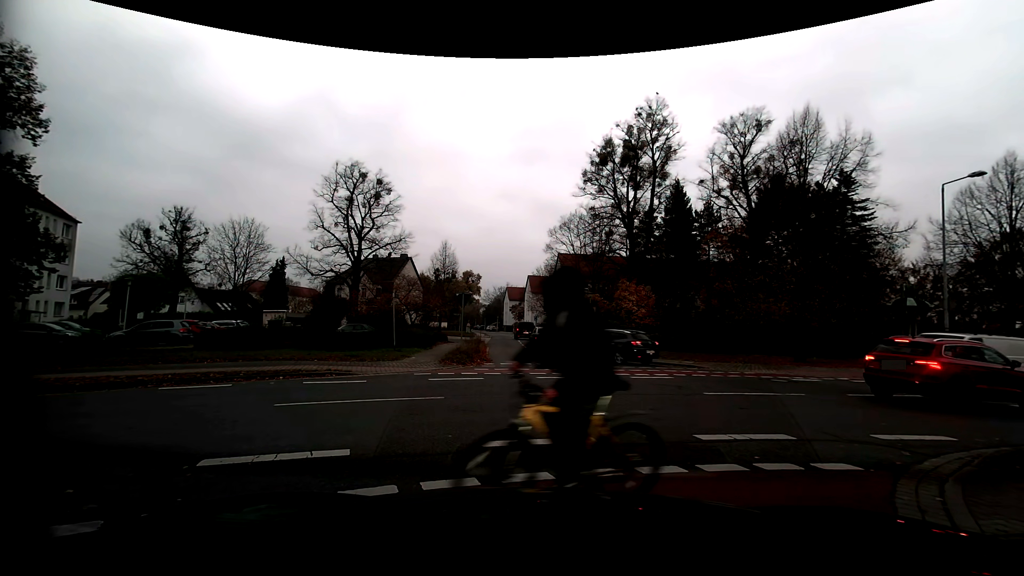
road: residential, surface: asphalt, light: Day
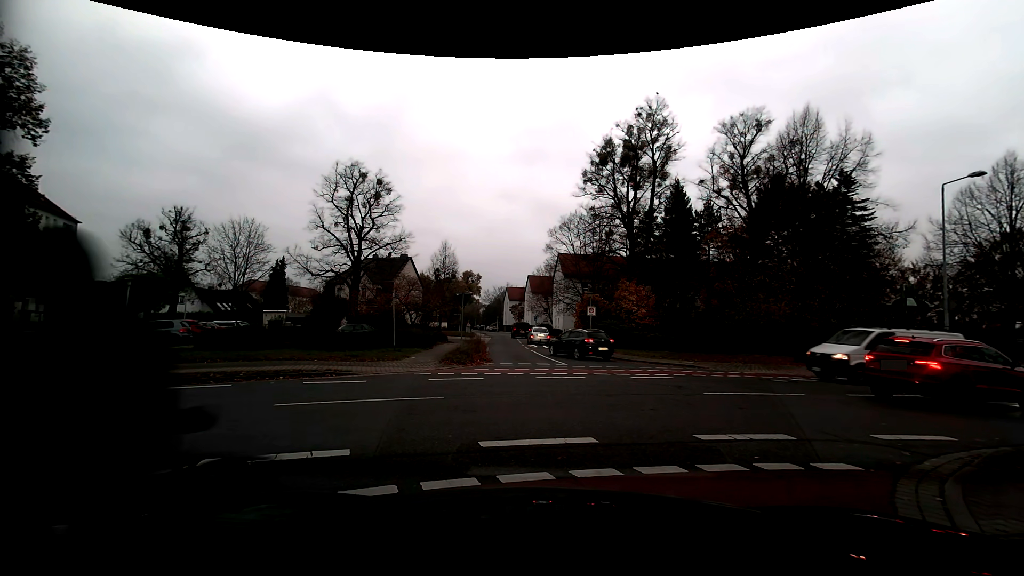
(0.0, 0.0) m; 0°
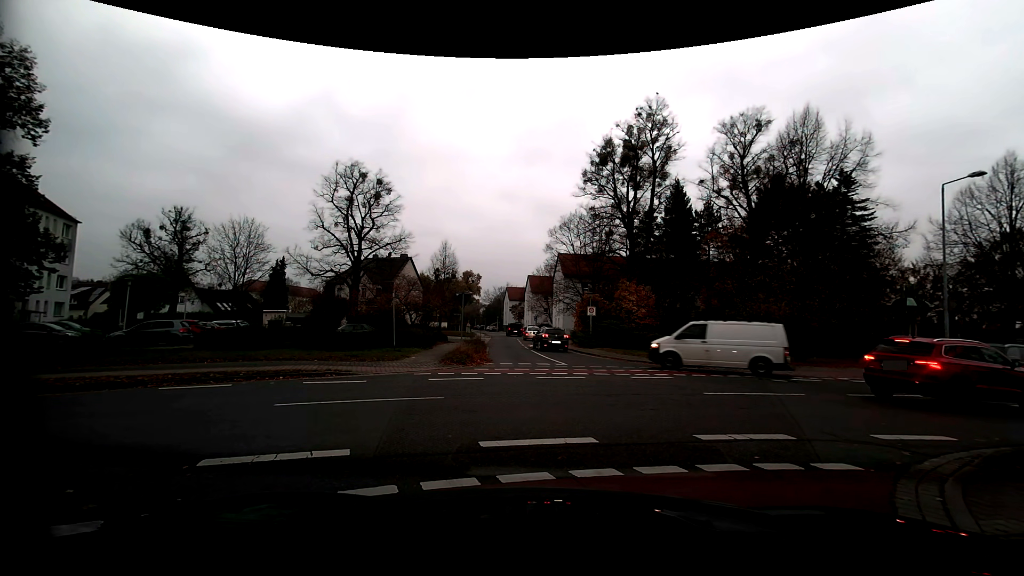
(0.0, 0.0) m; 0°
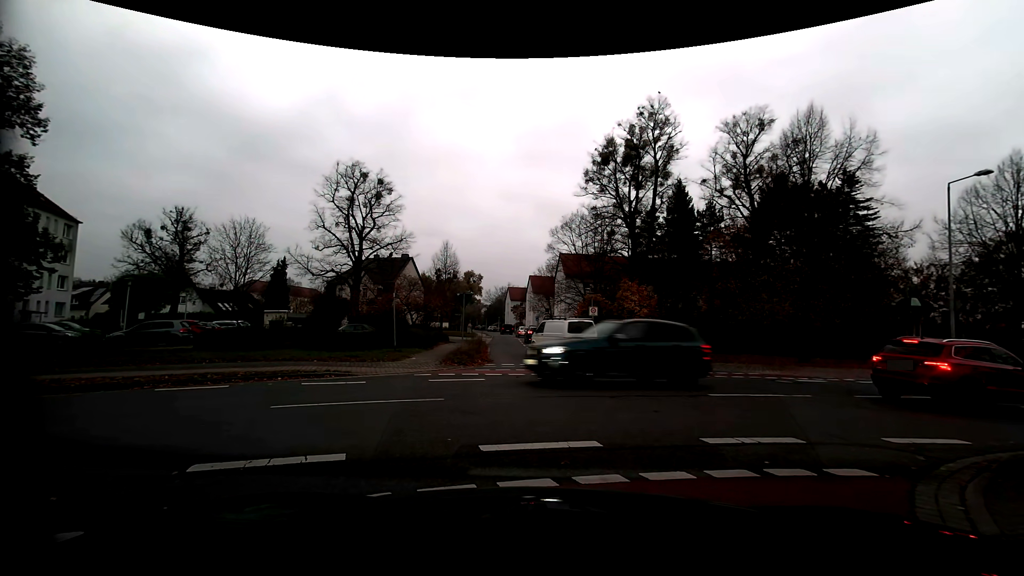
(0.0, +0.2) m; 0°
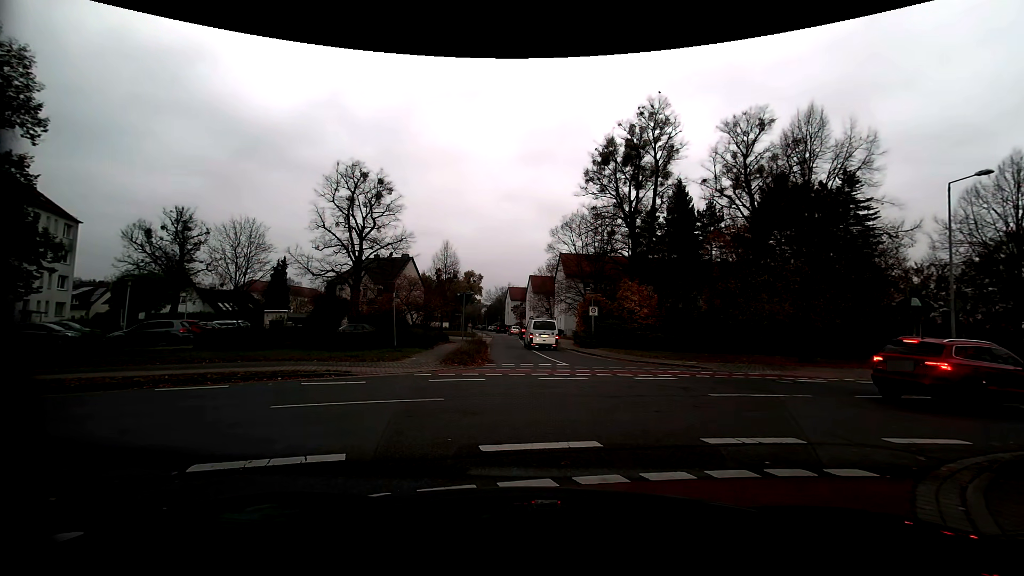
(0.0, +0.1) m; 0°
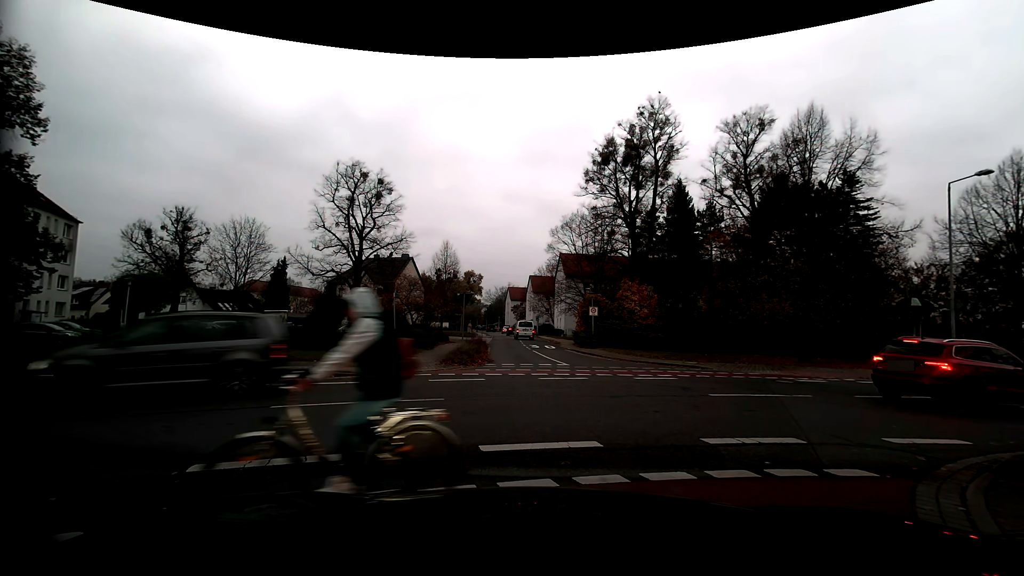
(0.0, 0.0) m; 0°
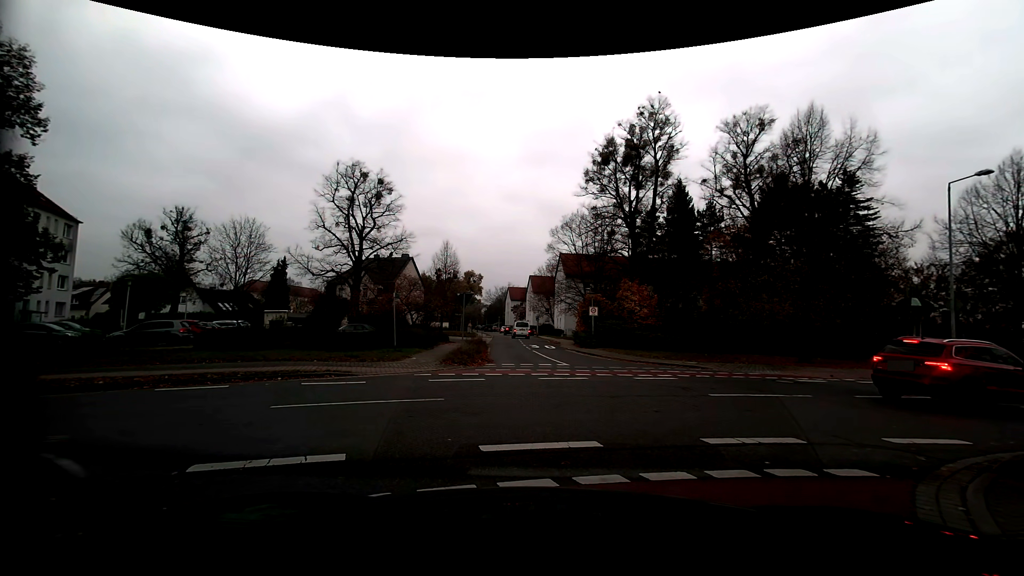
(0.0, 0.0) m; 0°
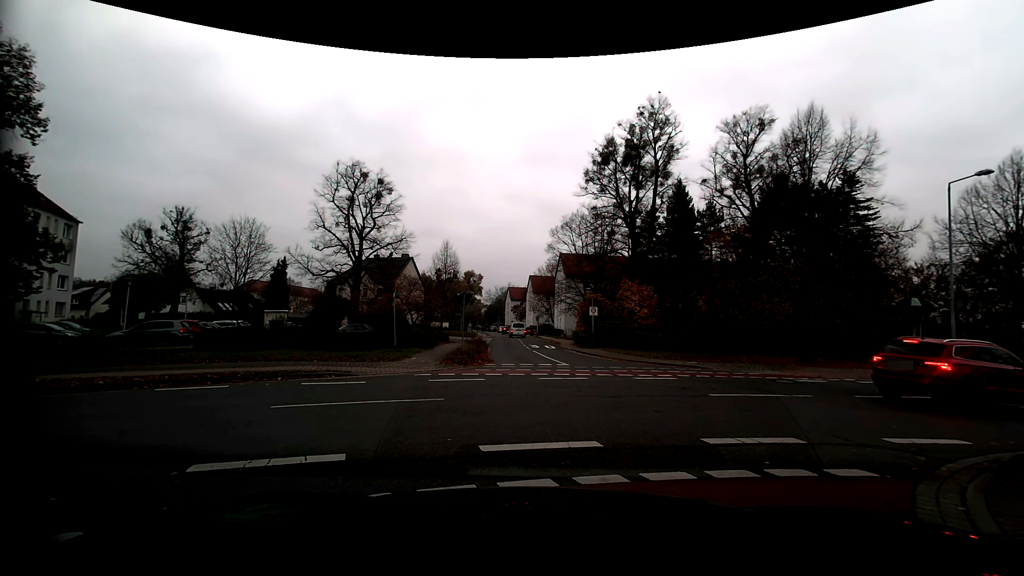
(0.0, 0.0) m; 0°
